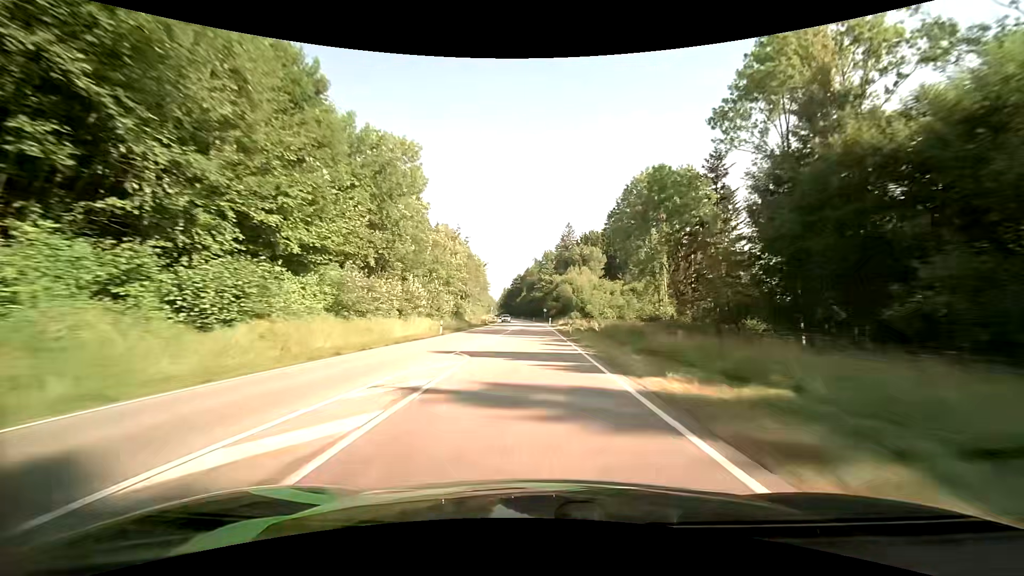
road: primary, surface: asphalt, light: Day
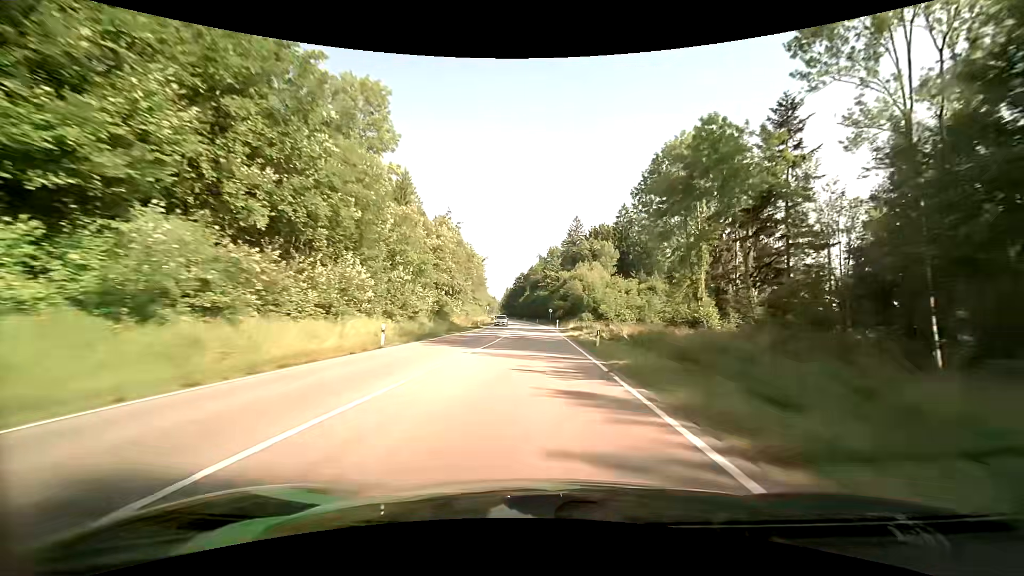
(0.0, +15.3) m; 0°
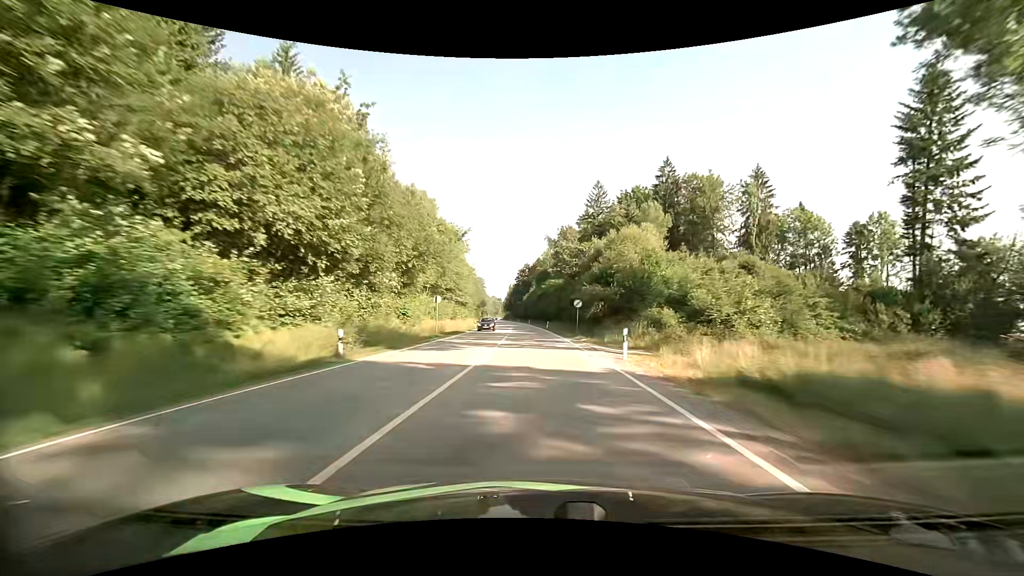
(-0.1, +45.7) m; -1°
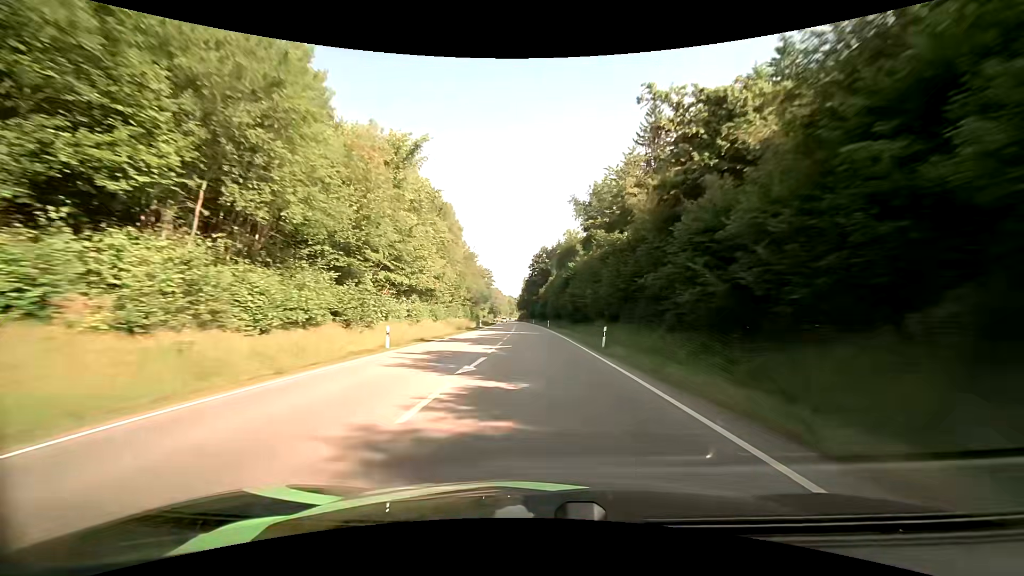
(-0.8, +45.5) m; -2°
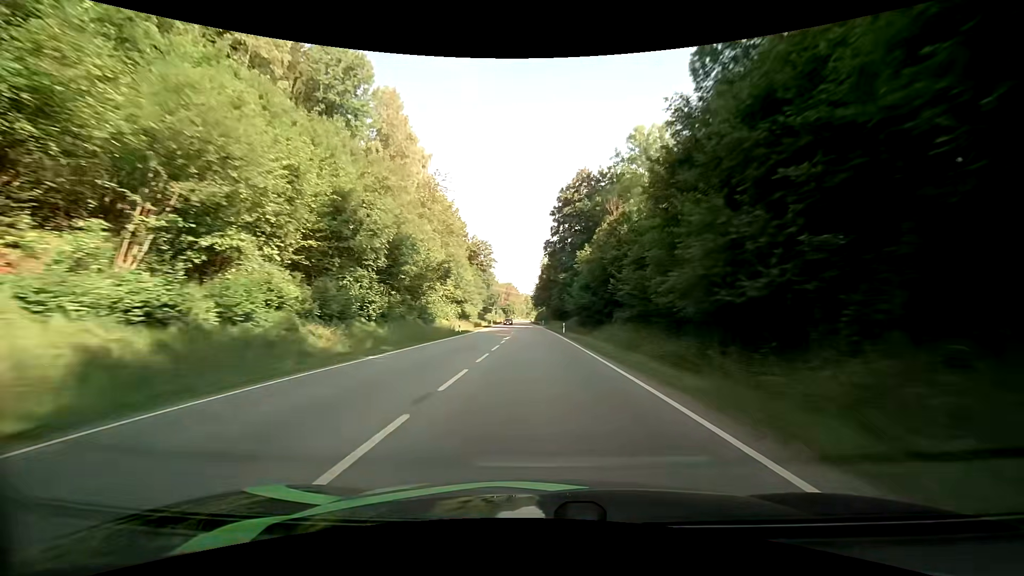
(-1.6, +75.6) m; -2°
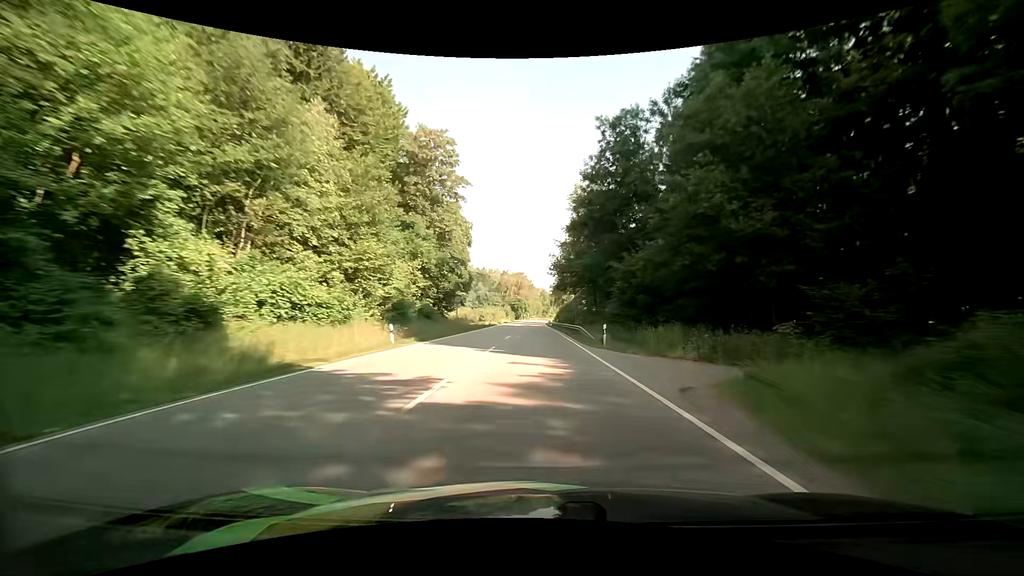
(-1.0, +75.1) m; -2°
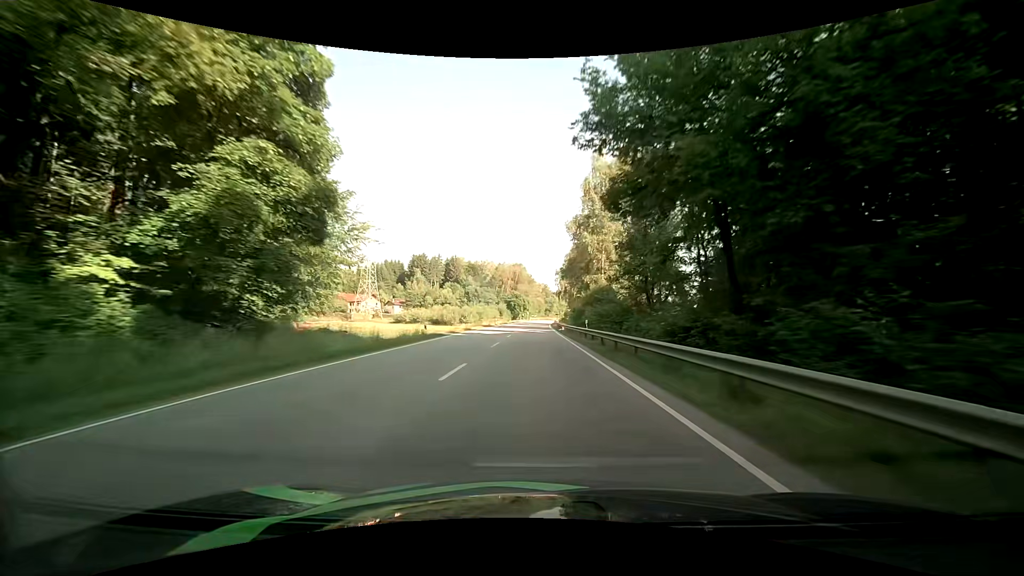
(-0.2, +44.6) m; -1°
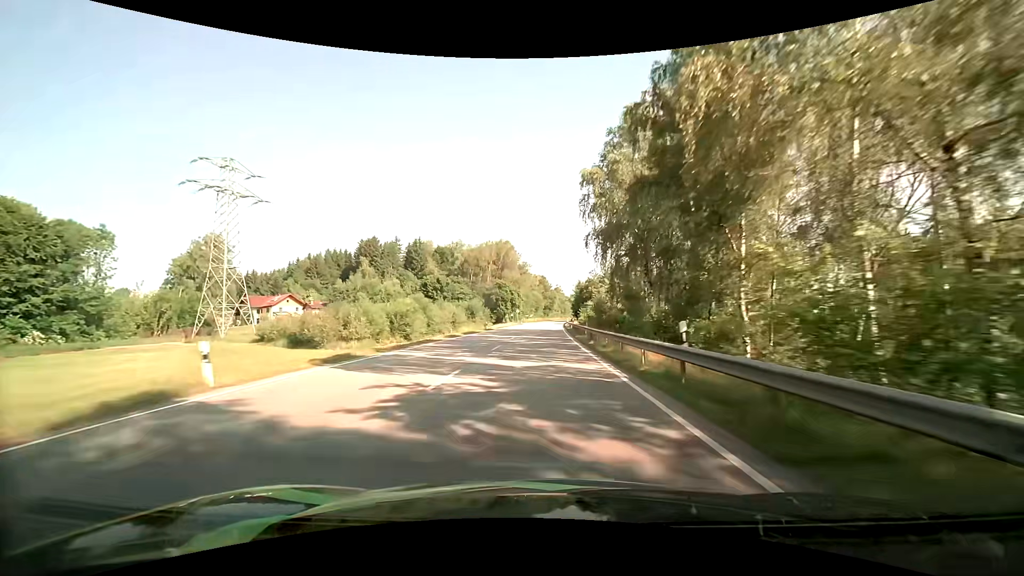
(+0.2, +73.4) m; +1°
(0, +10) (0, +20) (0, +30) (0, +40) (+1, +50) (+1, +60) (+1, +70) (+1, +80) (+2, +90) (+2, +100) m
